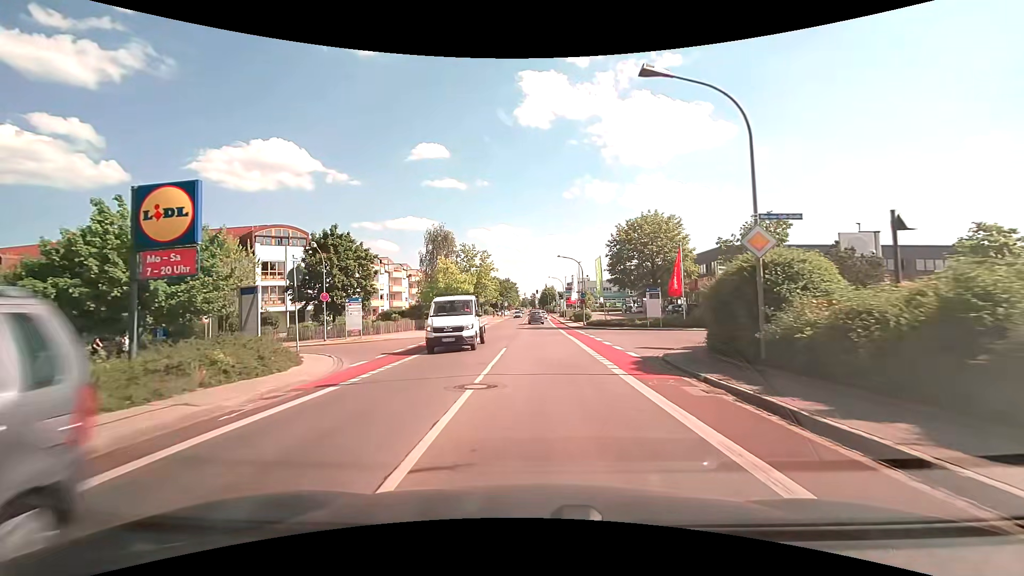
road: tertiary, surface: asphalt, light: Day
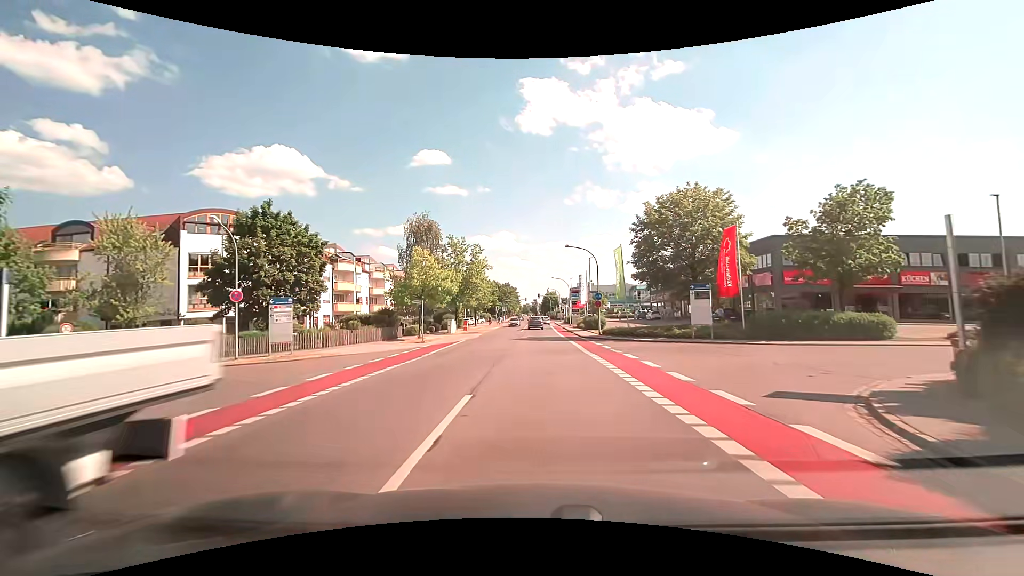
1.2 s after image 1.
(0.0, +11.4) m; 0°
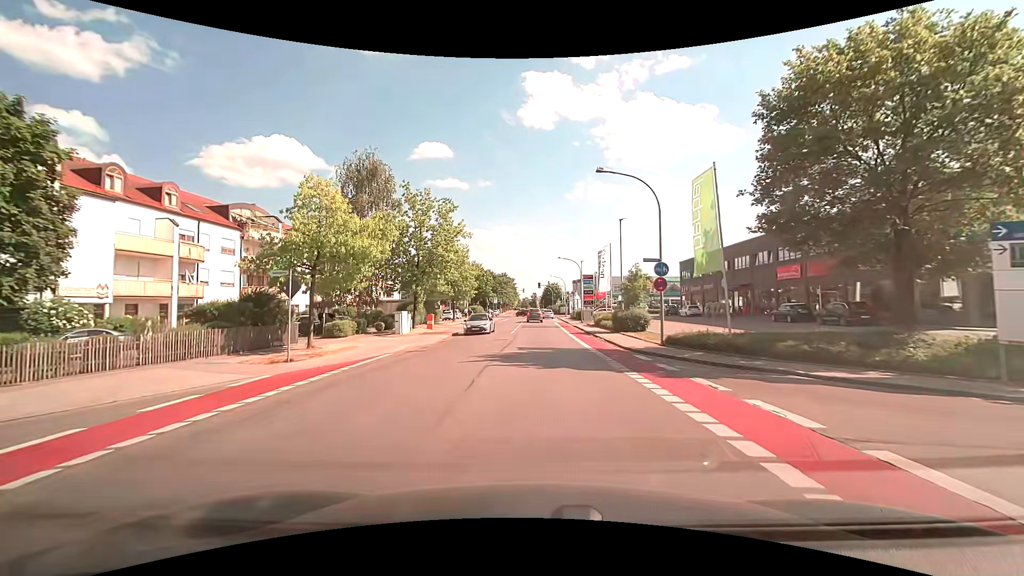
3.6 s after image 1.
(-0.1, +19.8) m; +1°
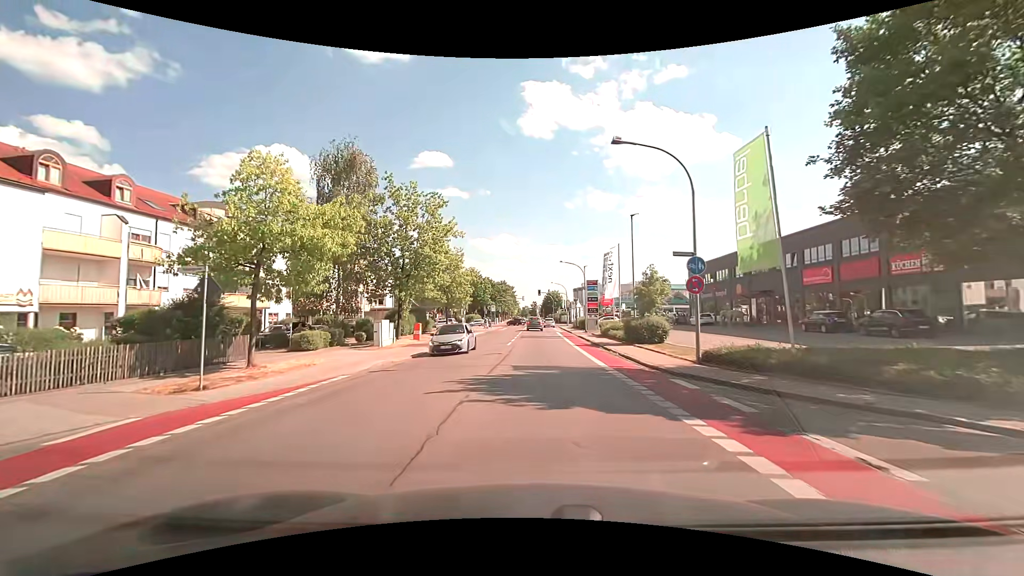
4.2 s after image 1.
(-0.1, +4.4) m; -1°
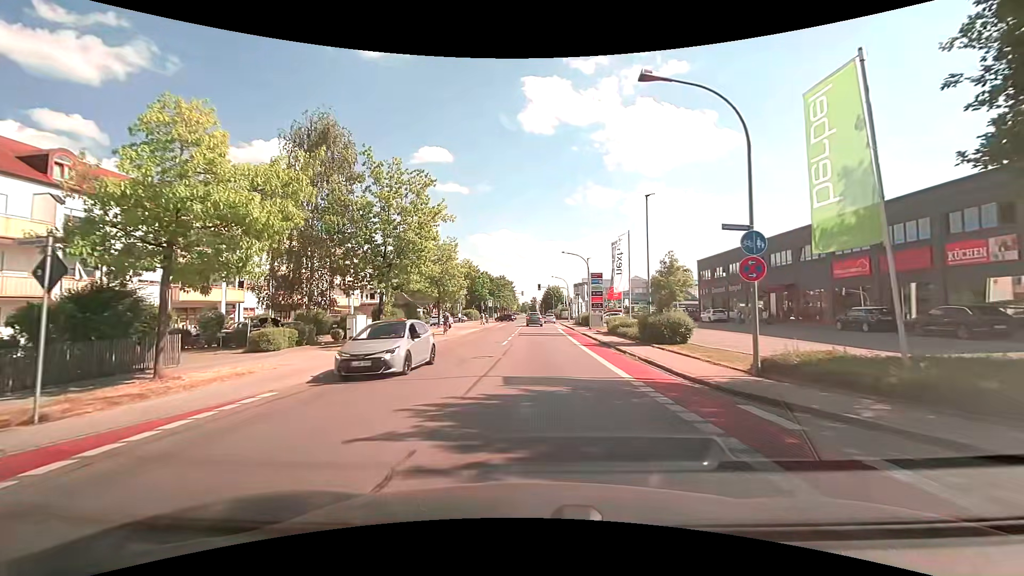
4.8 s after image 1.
(0.0, +4.1) m; +1°
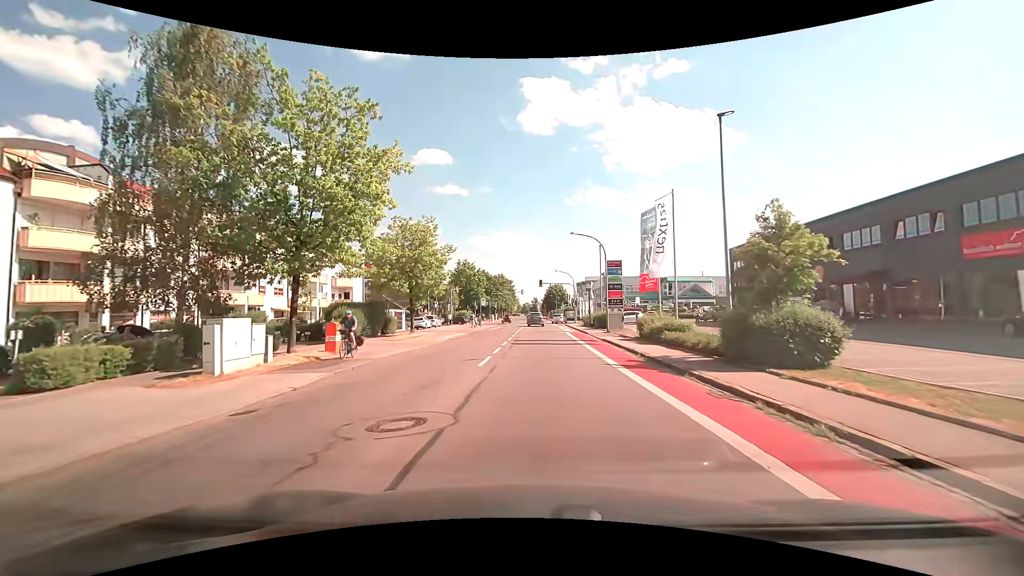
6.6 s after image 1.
(-0.1, +10.8) m; 0°
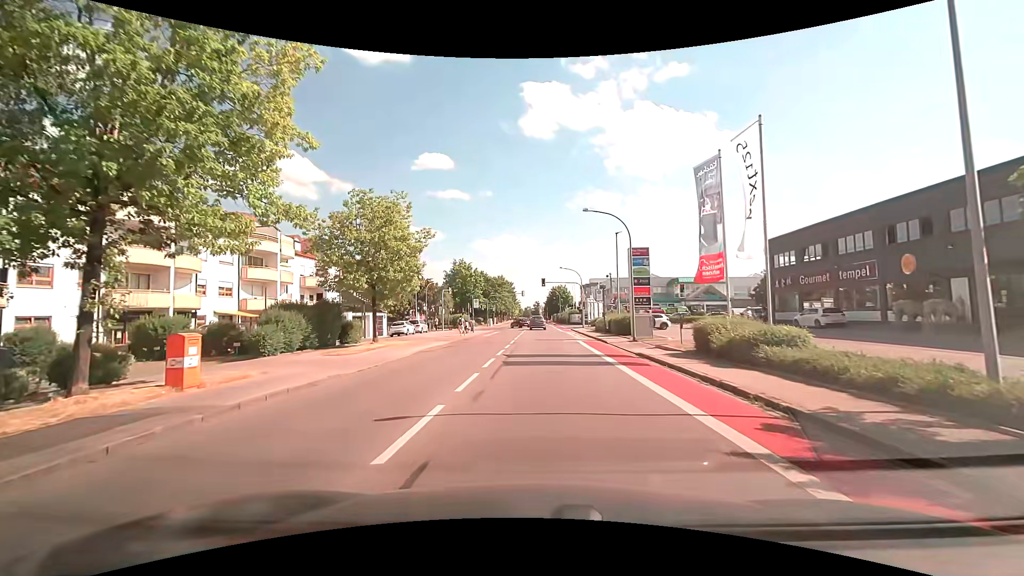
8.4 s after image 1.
(0.0, +8.9) m; 0°
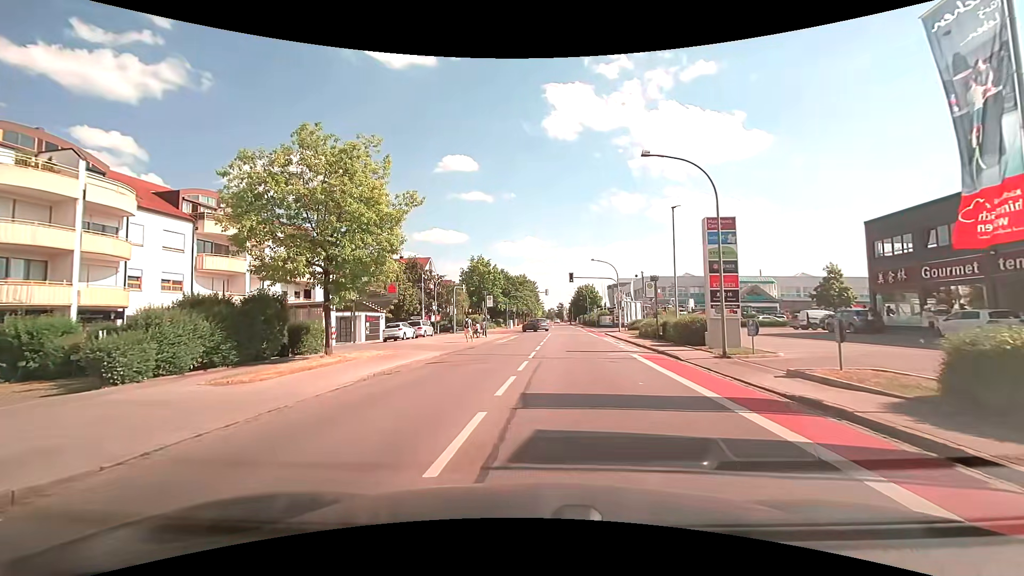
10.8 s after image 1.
(-0.3, +9.5) m; -2°
